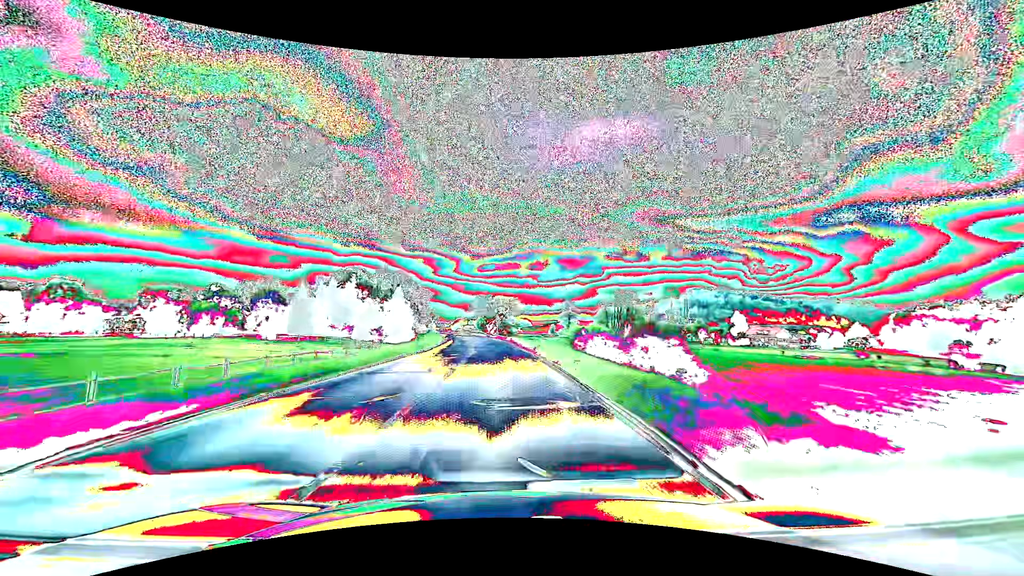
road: secondary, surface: asphalt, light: Day
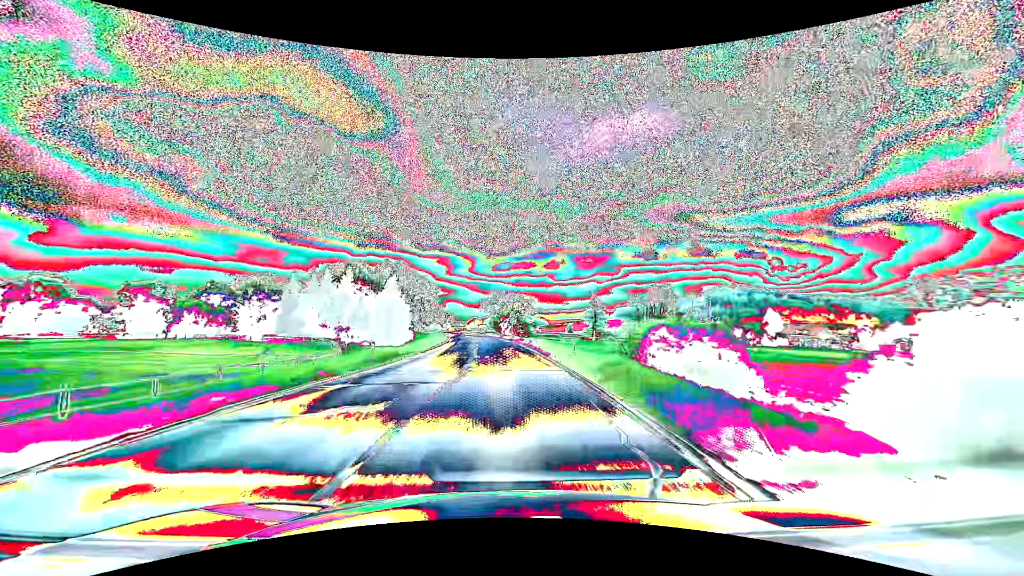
(-0.2, +15.8) m; -2°
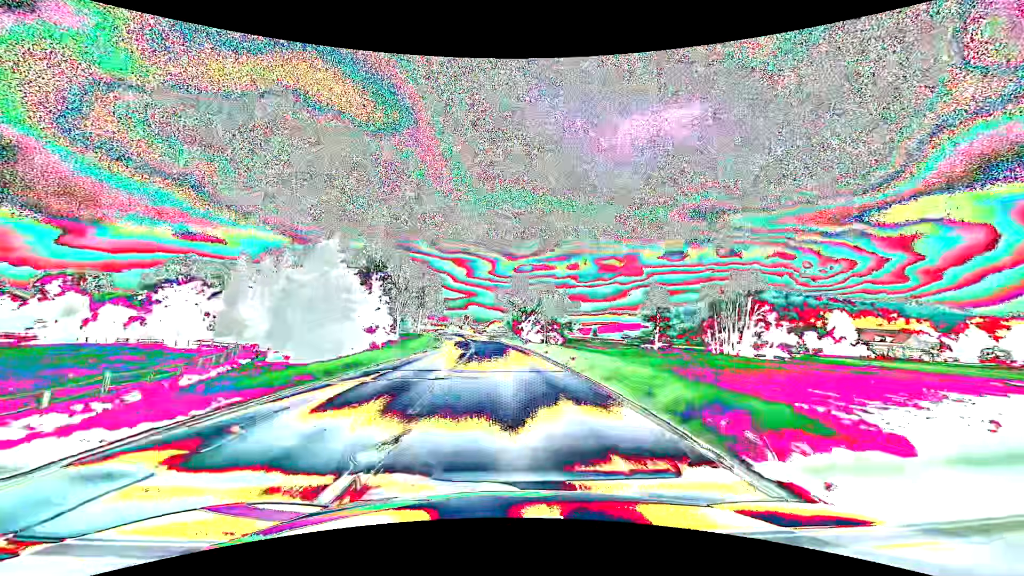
(-0.7, +31.5) m; -2°
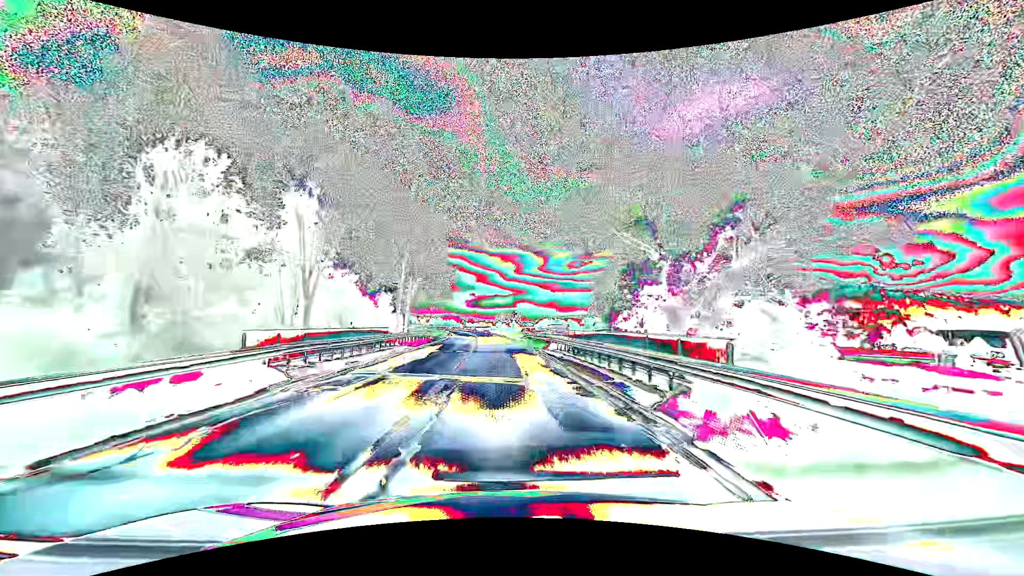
(-2.5, +56.3) m; -6°
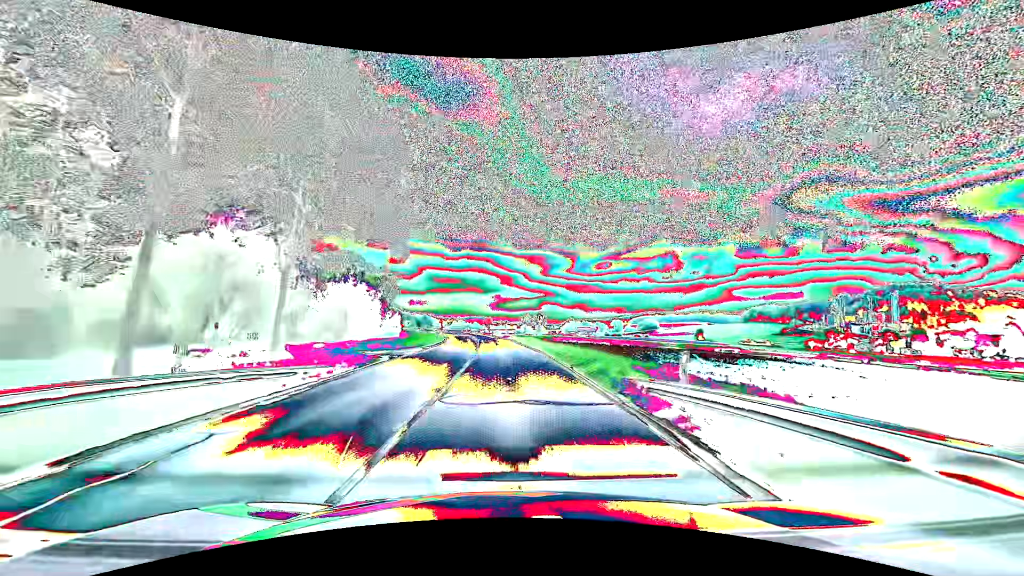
(-1.1, +38.8) m; -3°
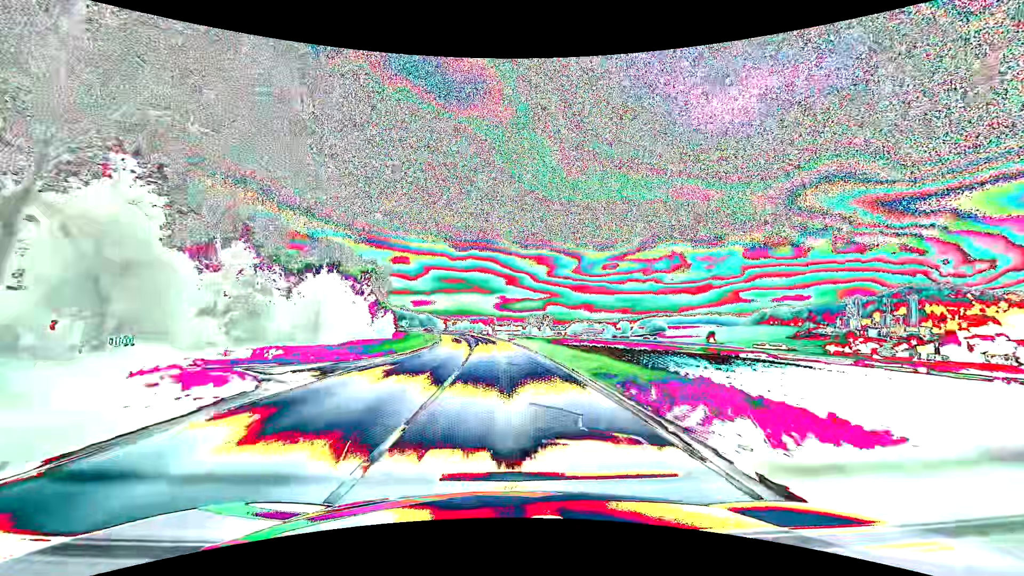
(-0.1, +12.8) m; -1°
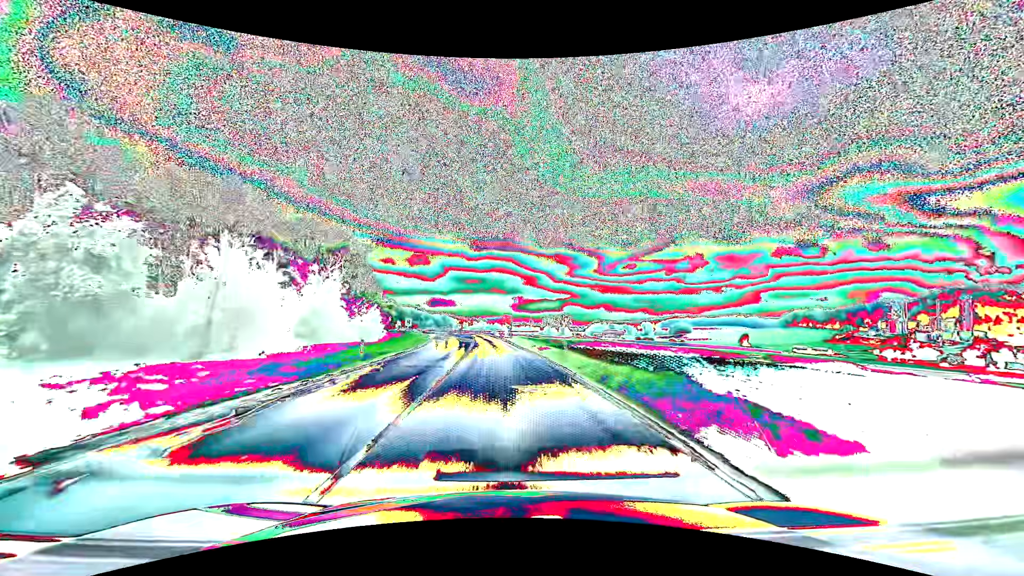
(-0.4, +25.7) m; -2°
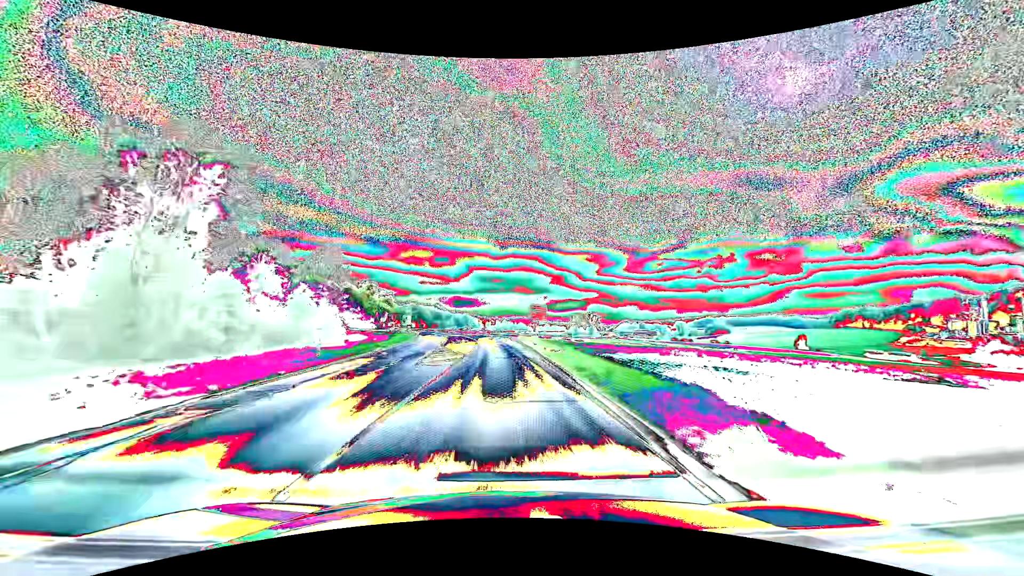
(-1.0, +38.7) m; -3°
(0, +10) (0, +20) (-1, +30) (-1, +40) (-2, +50) (-2, +60) (-3, +70) (-5, +80) (-6, +90) (-8, +100) m
